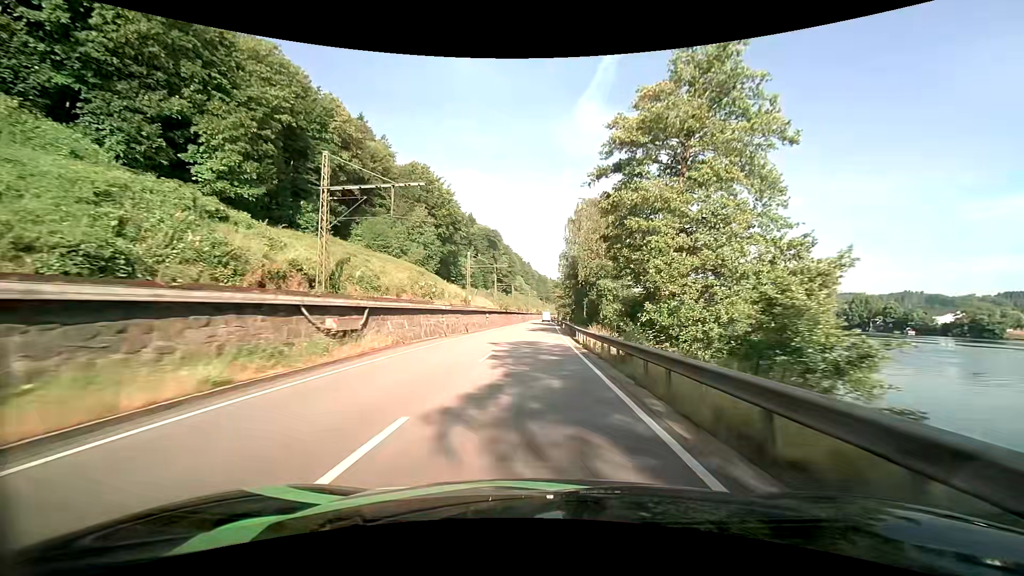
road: primary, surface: asphalt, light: Day
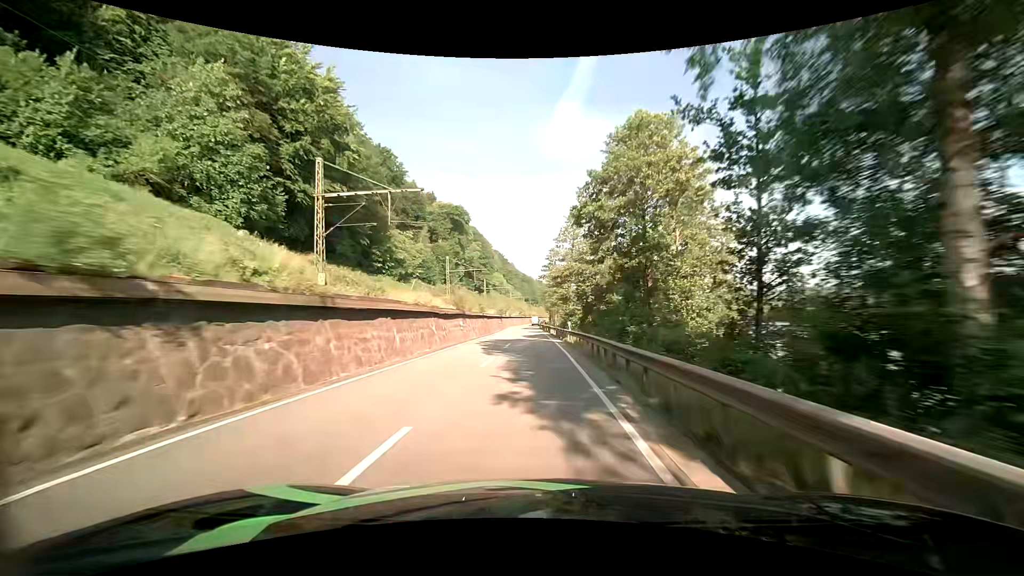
(+0.9, +60.1) m; +1°
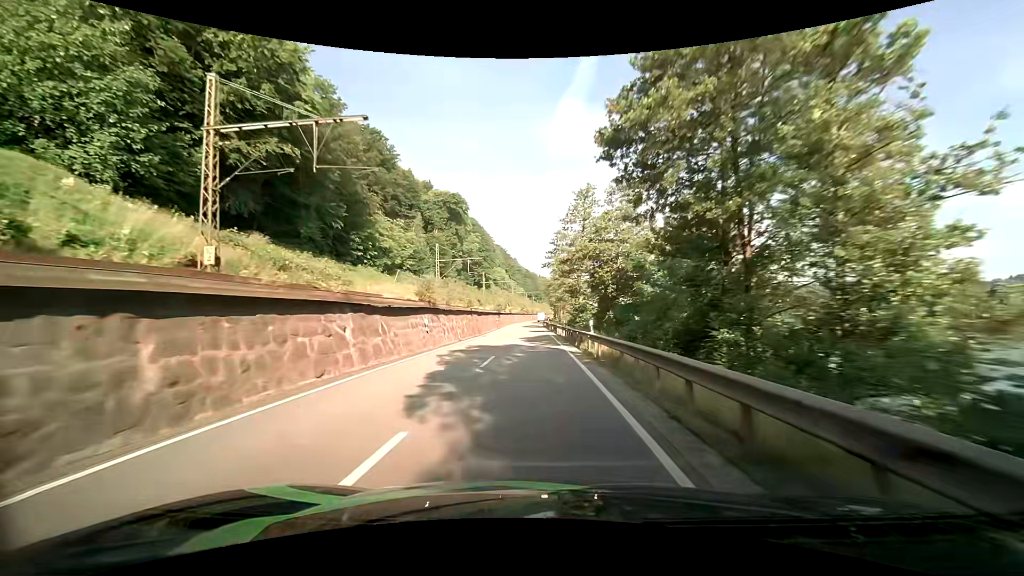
(0.0, +12.4) m; 0°
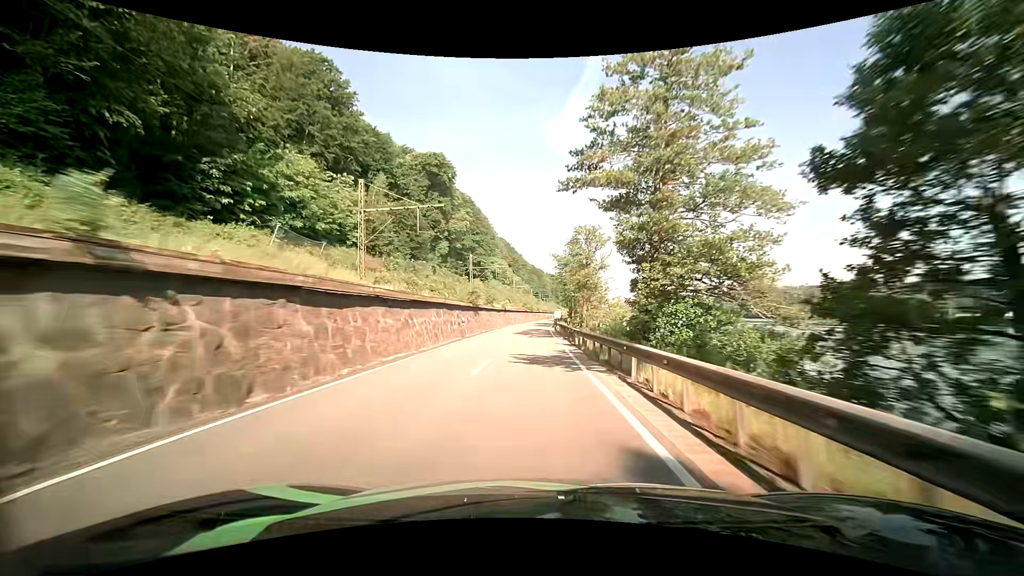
(-0.4, +37.8) m; -1°
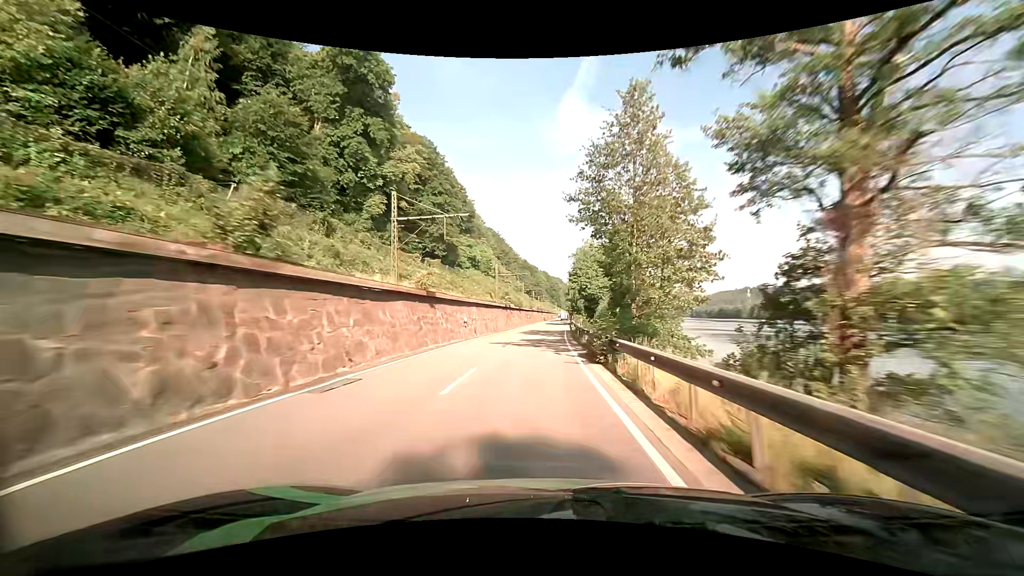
(+0.1, +51.1) m; +1°
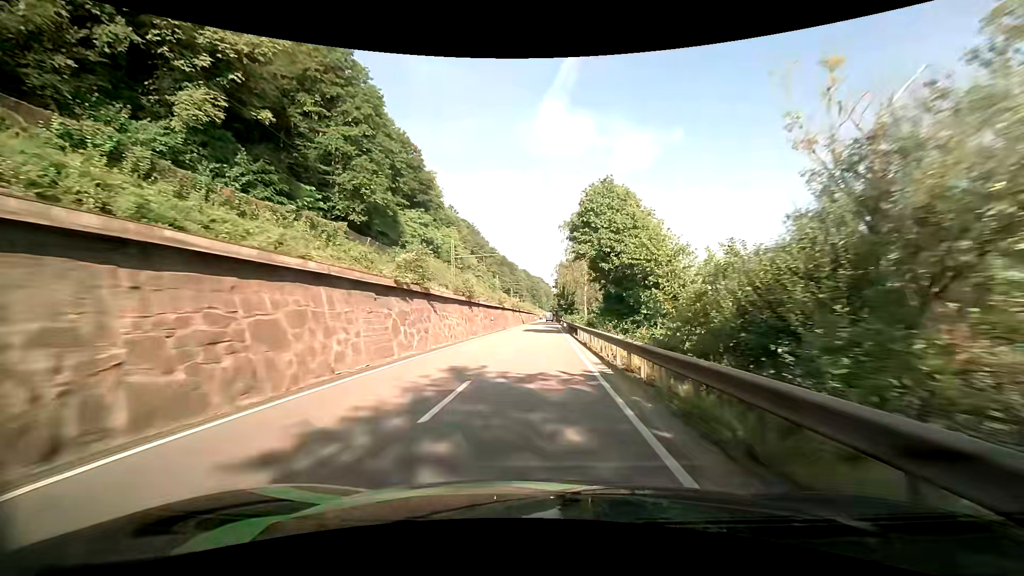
(+0.8, +38.0) m; +2°
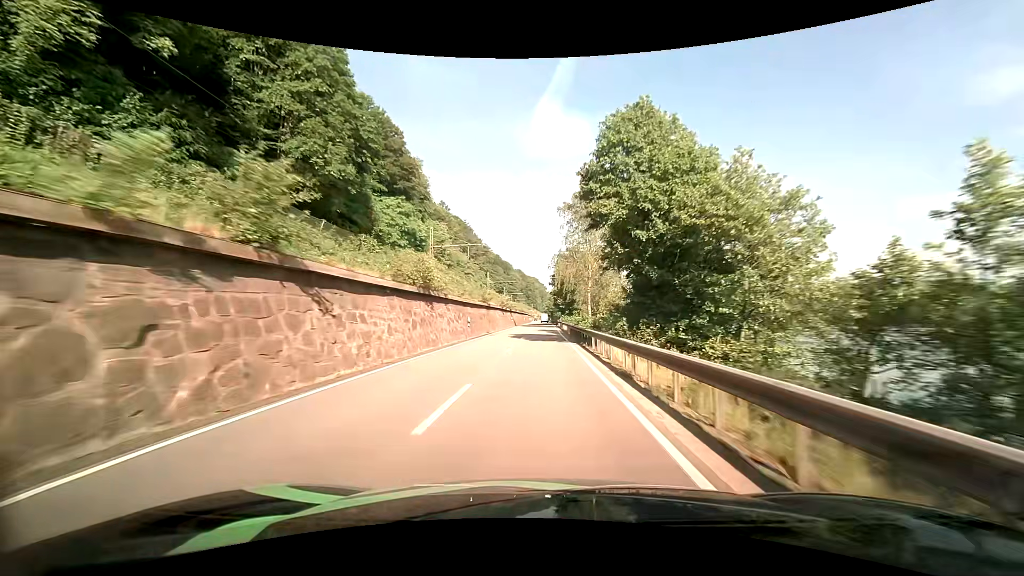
(0.0, +12.5) m; +1°
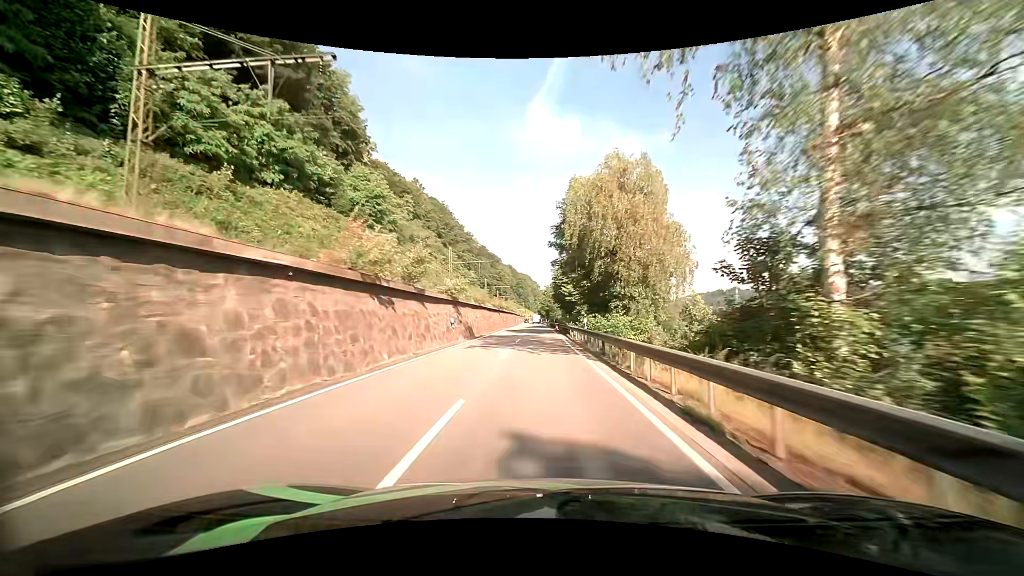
(+0.2, +49.6) m; +1°
(0, +10) (0, +20) (0, +30) (0, +40) (0, +50) (0, +60) (0, +70) (0, +80) (0, +90) (0, +100) m
